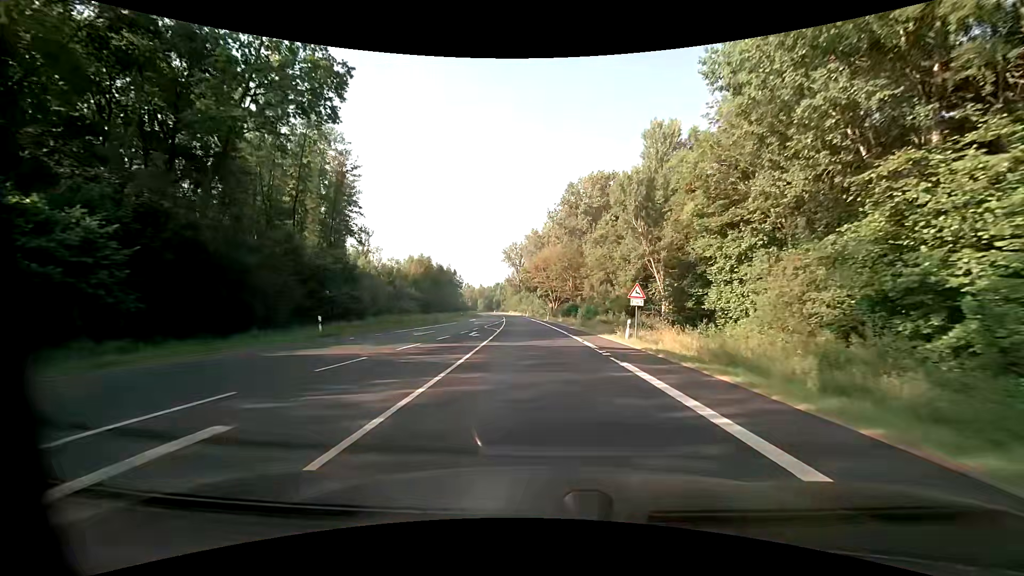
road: primary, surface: asphalt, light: Day
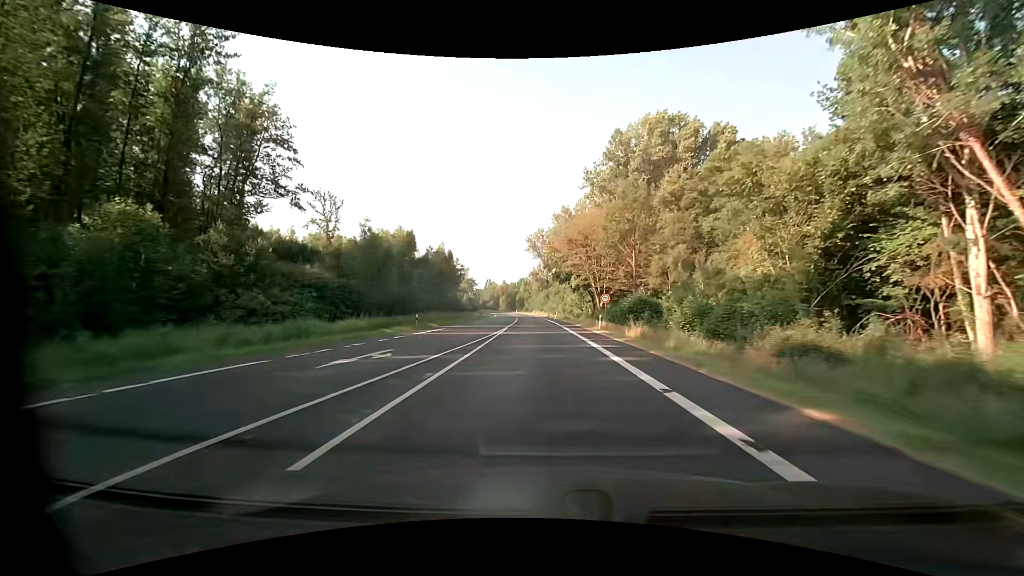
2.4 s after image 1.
(-1.4, +40.6) m; -3°
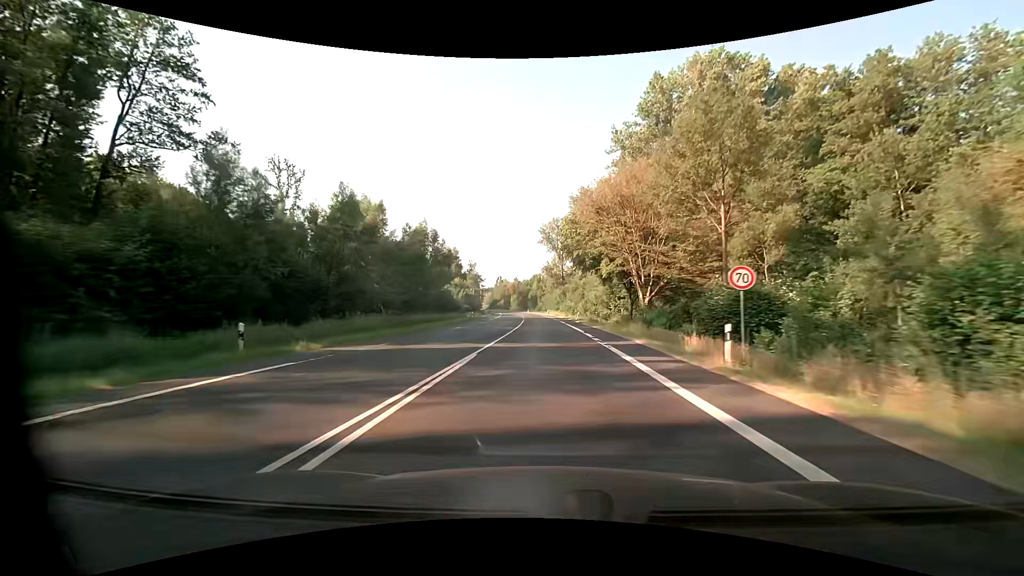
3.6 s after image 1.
(-0.4, +22.5) m; -2°
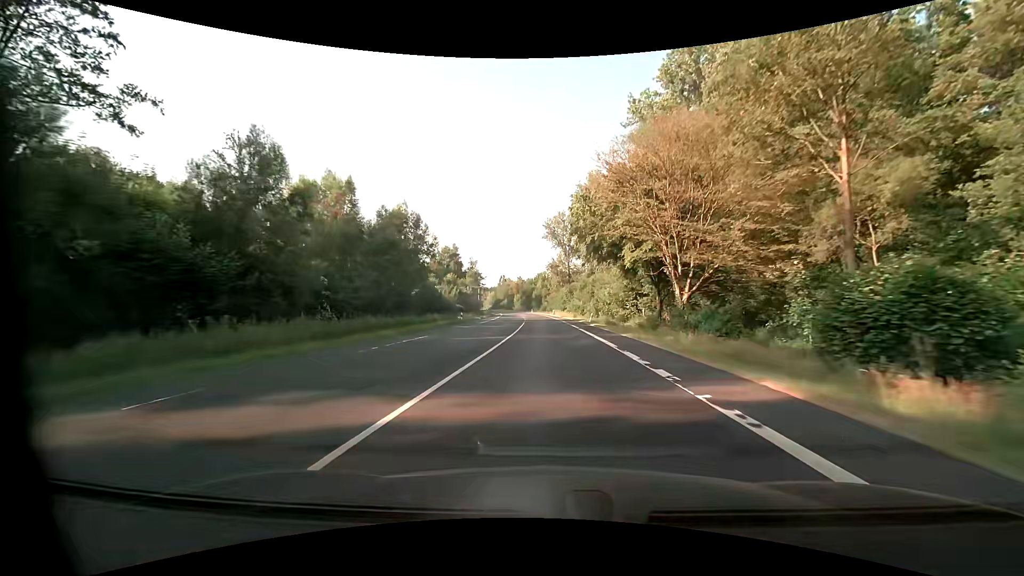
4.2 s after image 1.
(-0.1, +11.5) m; -1°
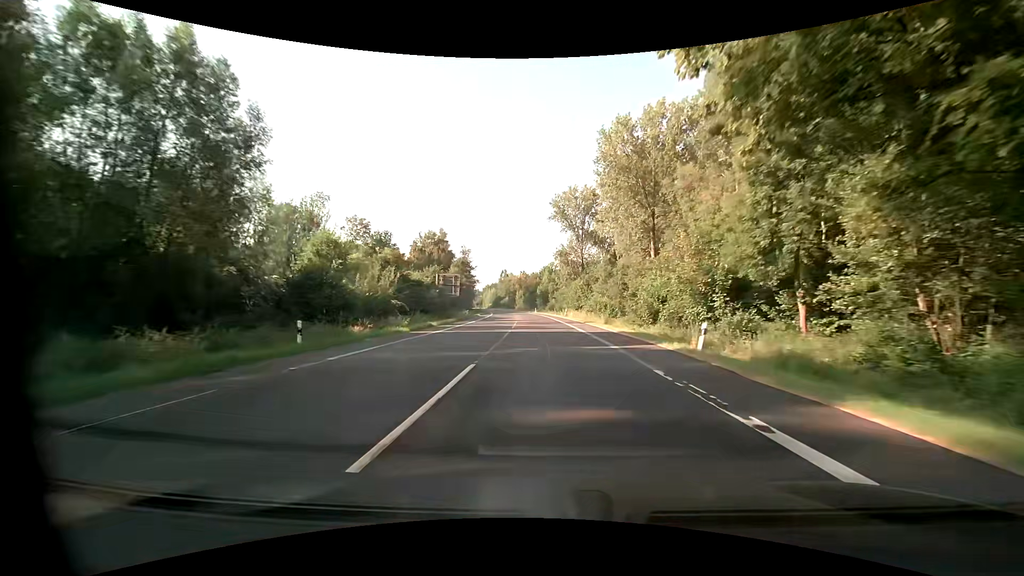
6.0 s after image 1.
(-0.3, +34.3) m; -1°
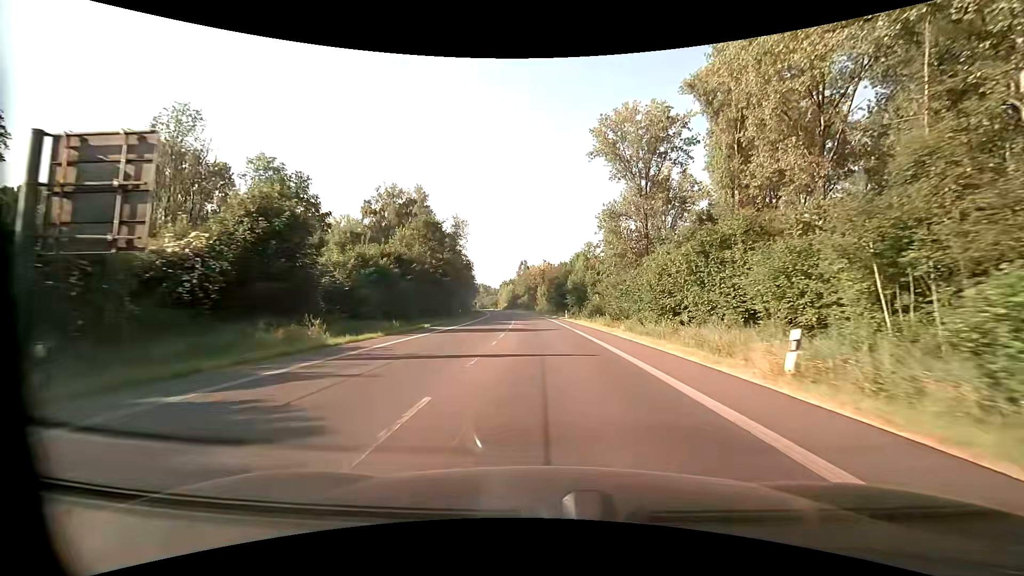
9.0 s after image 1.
(-1.4, +56.7) m; -3°
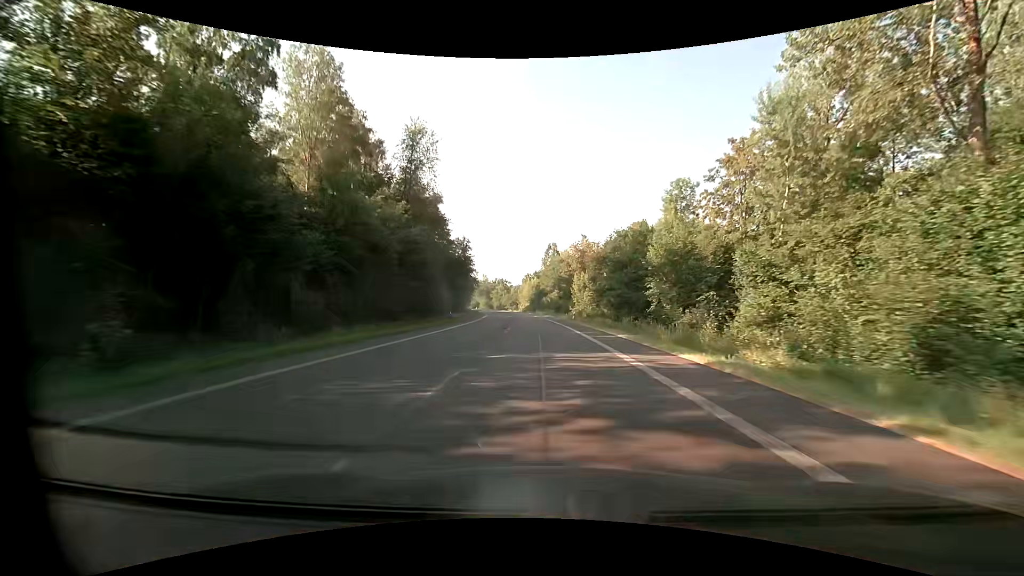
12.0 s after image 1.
(-1.7, +56.4) m; -3°
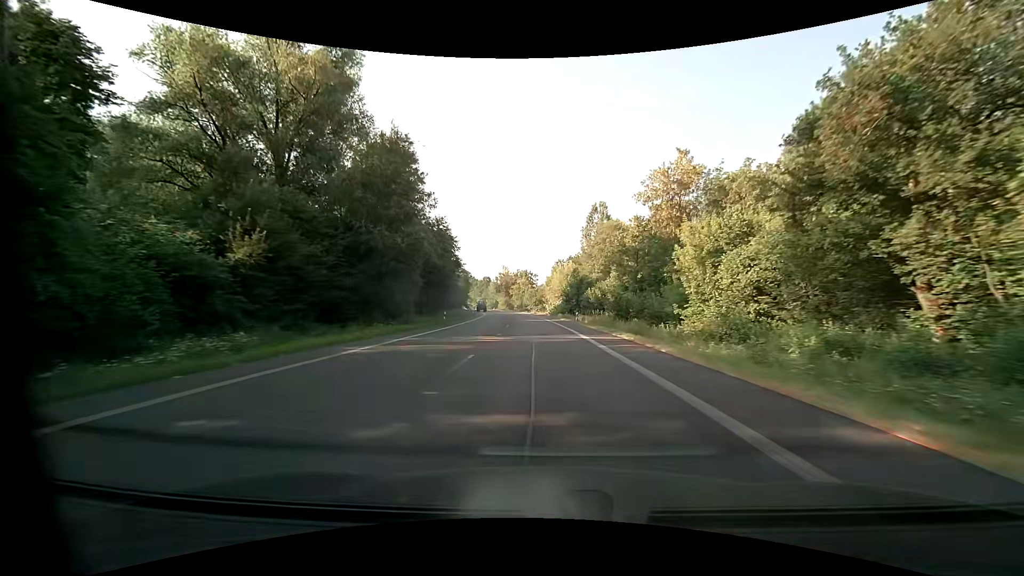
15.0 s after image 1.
(-1.9, +56.3) m; -4°
(0, +10) (0, +20) (0, +30) (-1, +40) (-1, +50) (-2, +60) (-3, +70) (-4, +80) (-5, +90) (-6, +100) m
